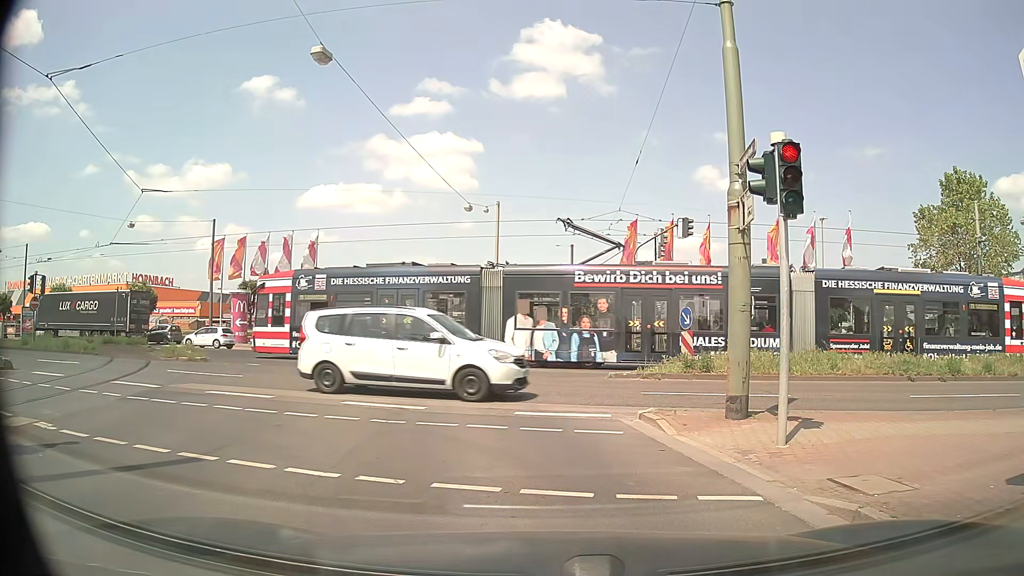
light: Day
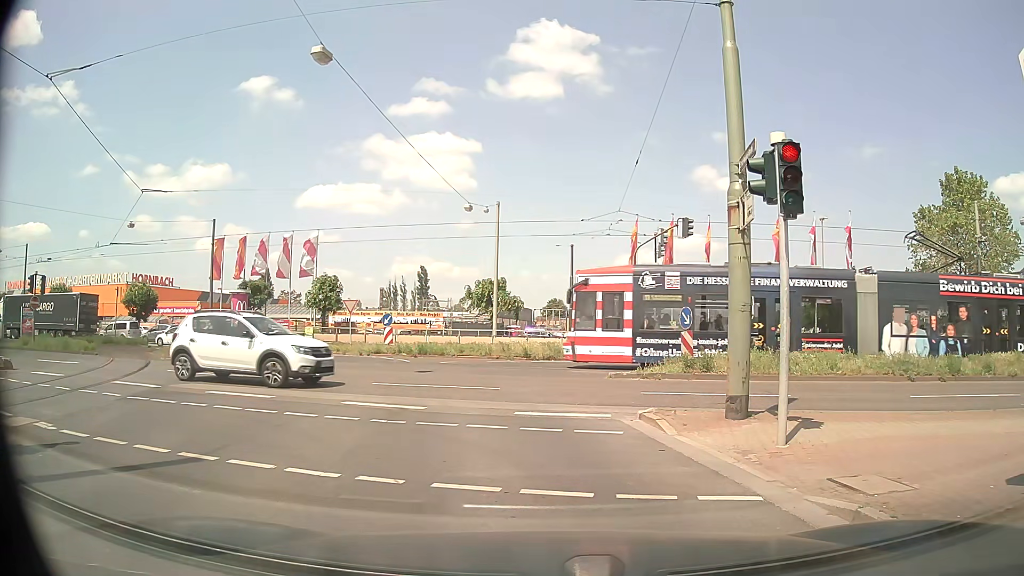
(0.0, 0.0) m; 0°
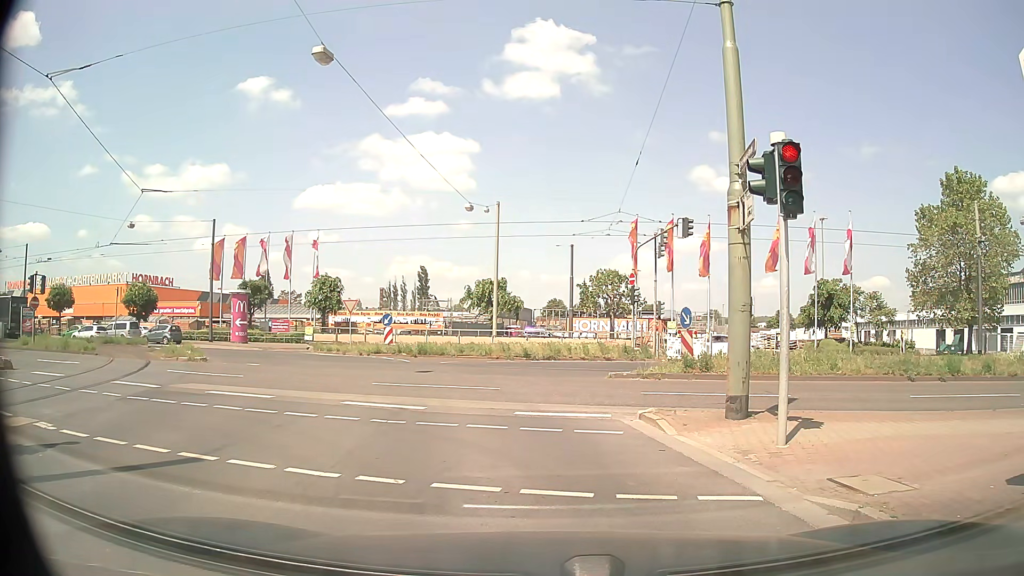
(0.0, 0.0) m; 0°
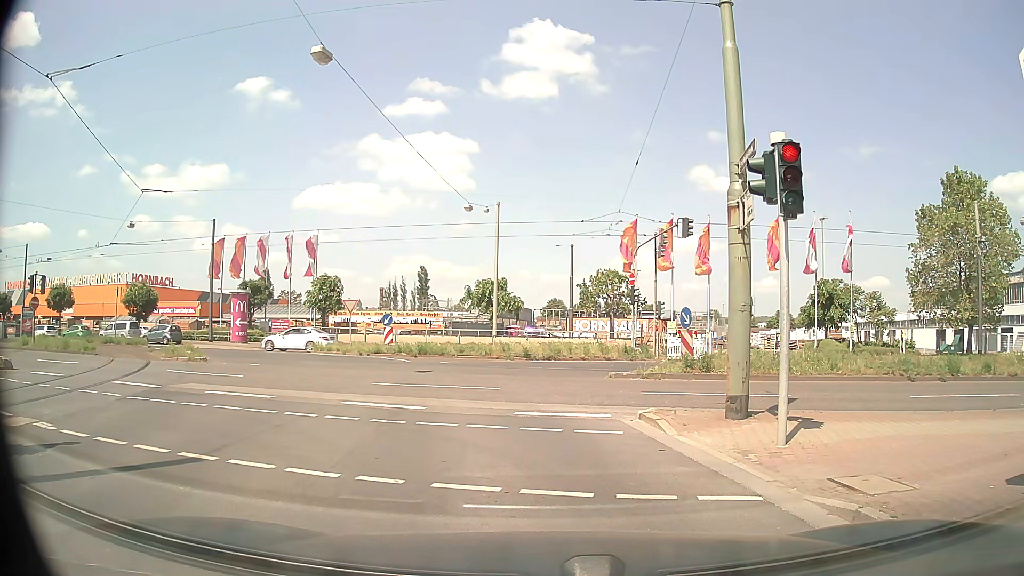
(0.0, 0.0) m; 0°
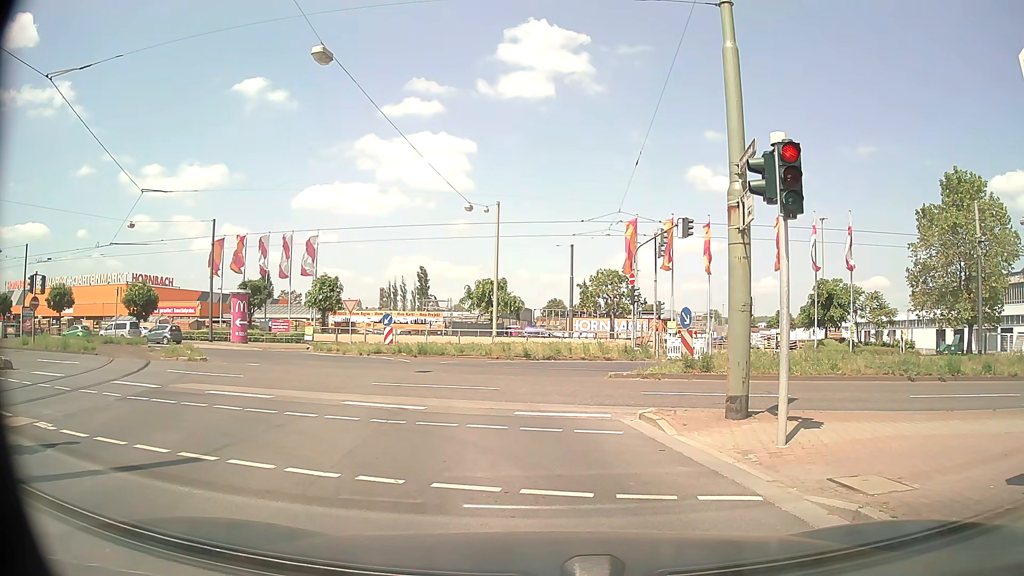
(0.0, 0.0) m; 0°
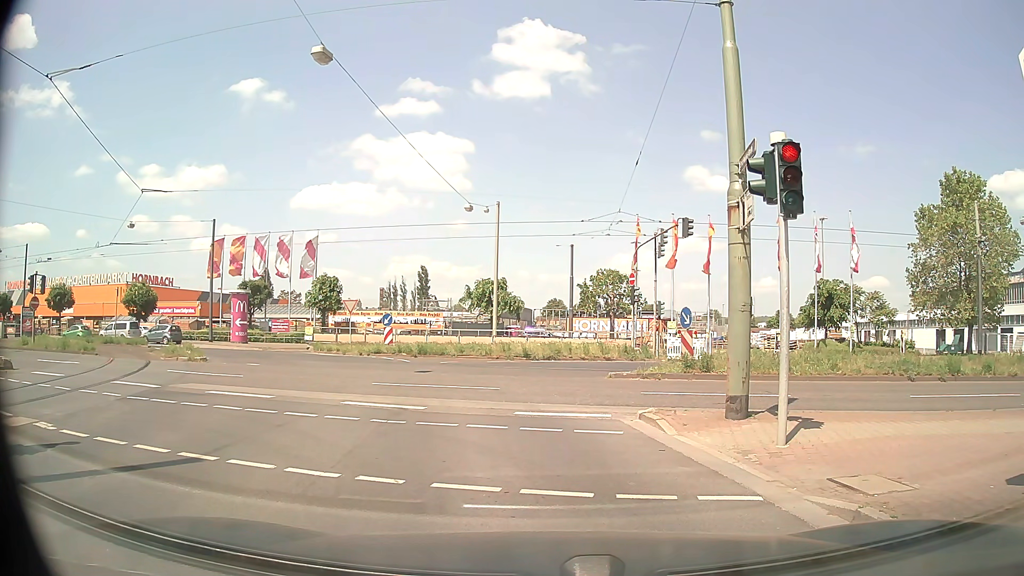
(0.0, 0.0) m; 0°
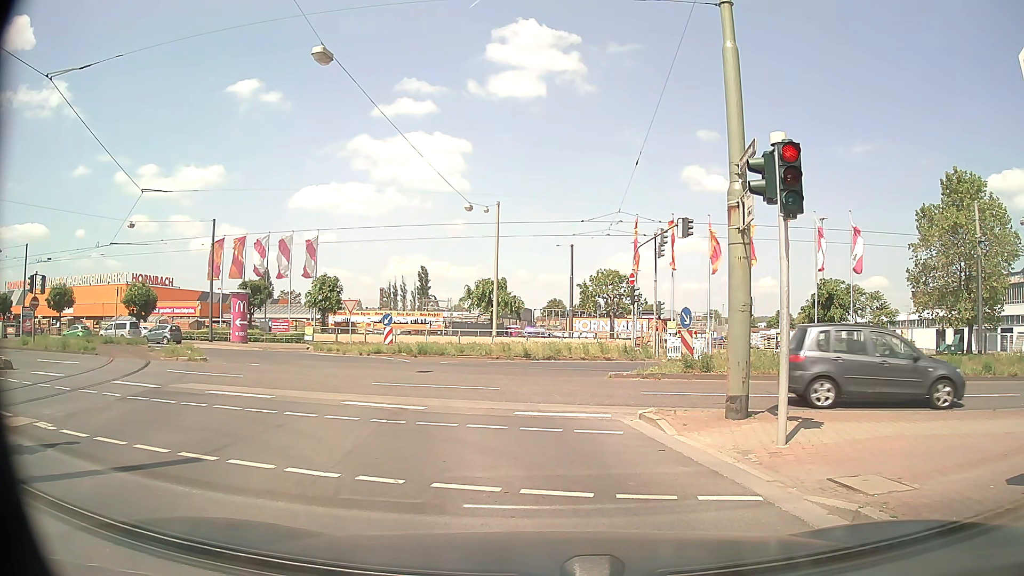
(0.0, 0.0) m; 0°
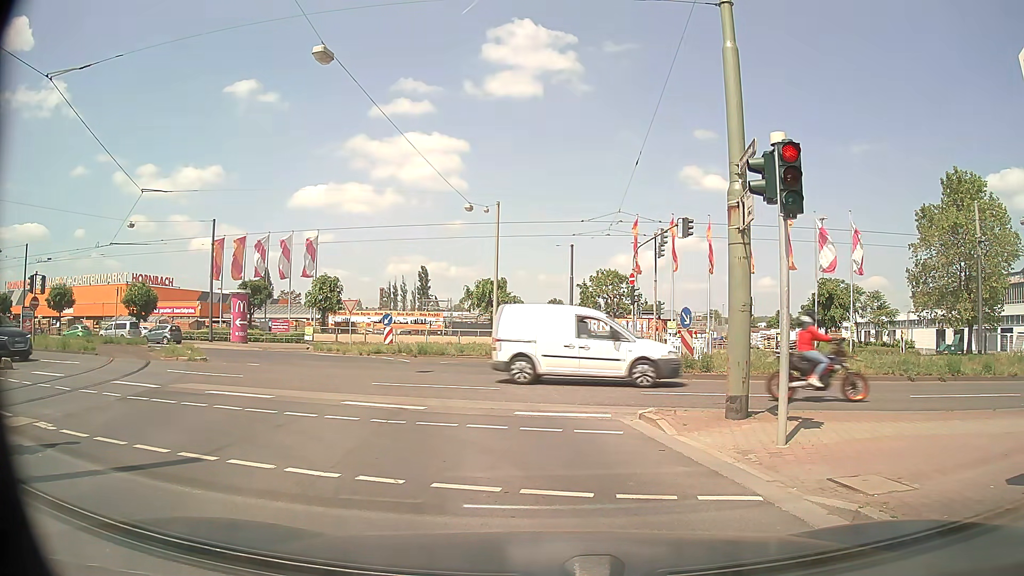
(0.0, 0.0) m; 0°
